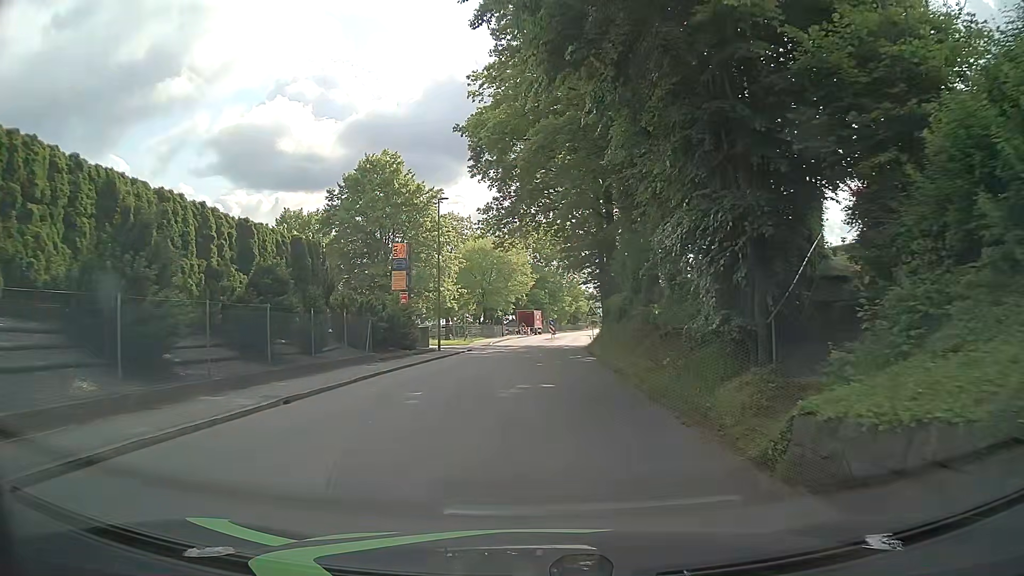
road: tertiary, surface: asphalt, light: Day
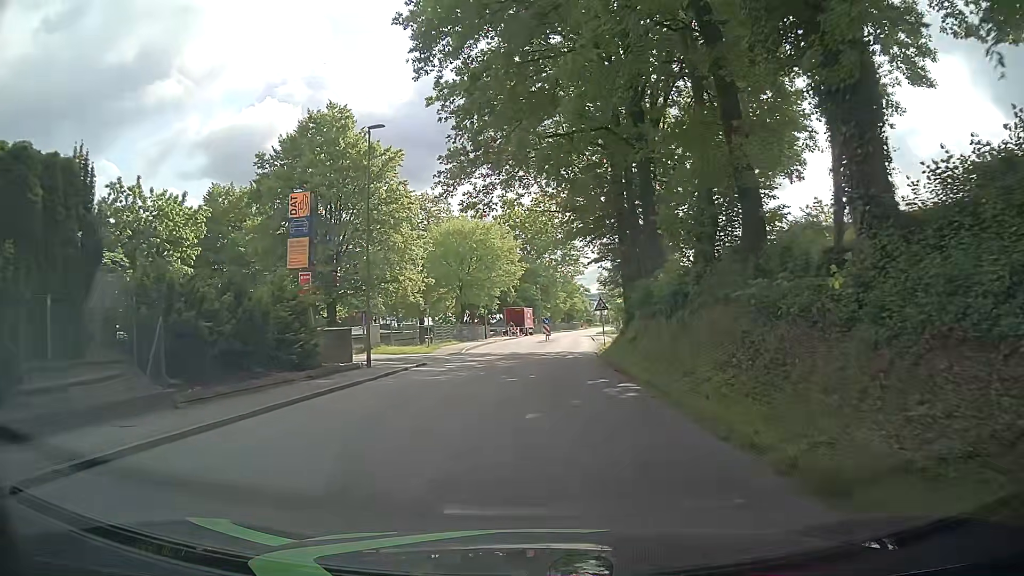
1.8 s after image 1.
(+0.1, +13.9) m; +1°
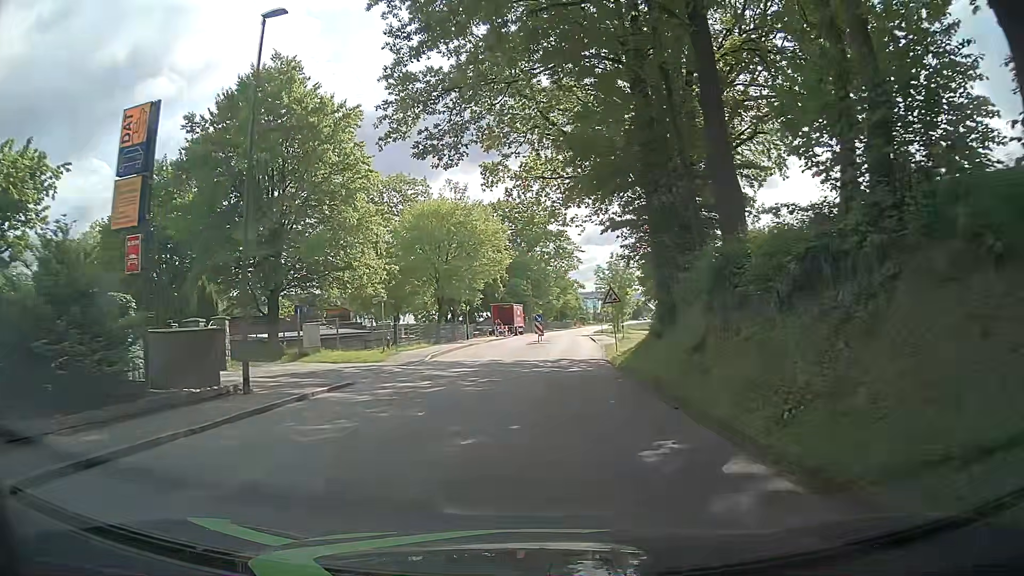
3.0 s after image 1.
(+0.1, +9.3) m; +1°
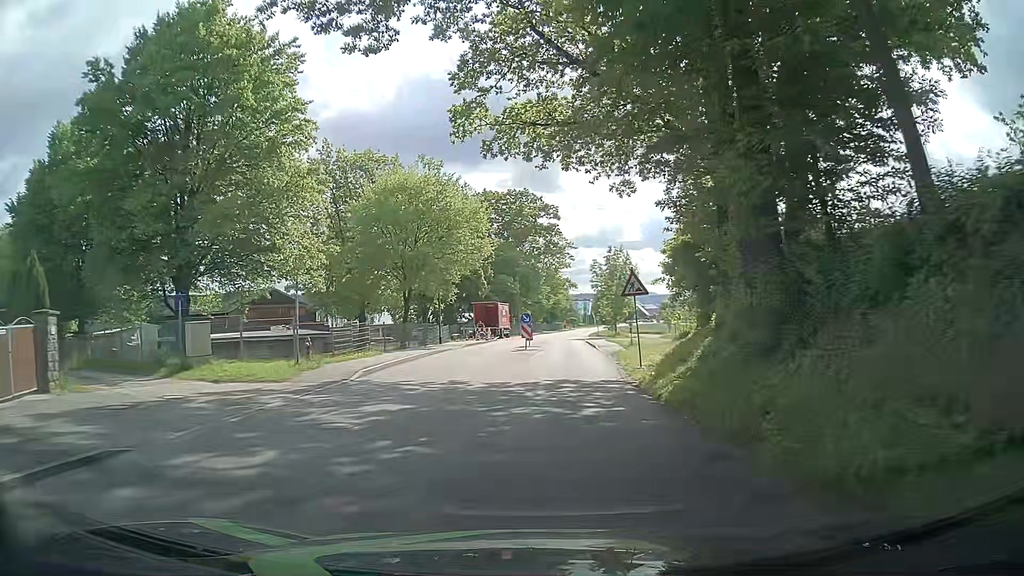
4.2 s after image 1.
(-0.1, +9.3) m; -1°
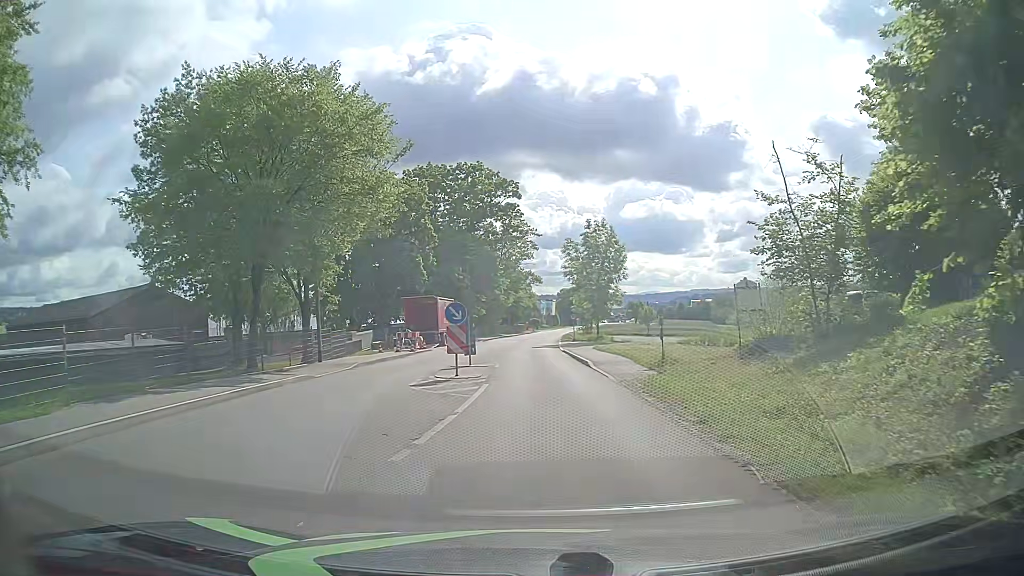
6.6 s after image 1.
(+0.7, +18.6) m; +4°
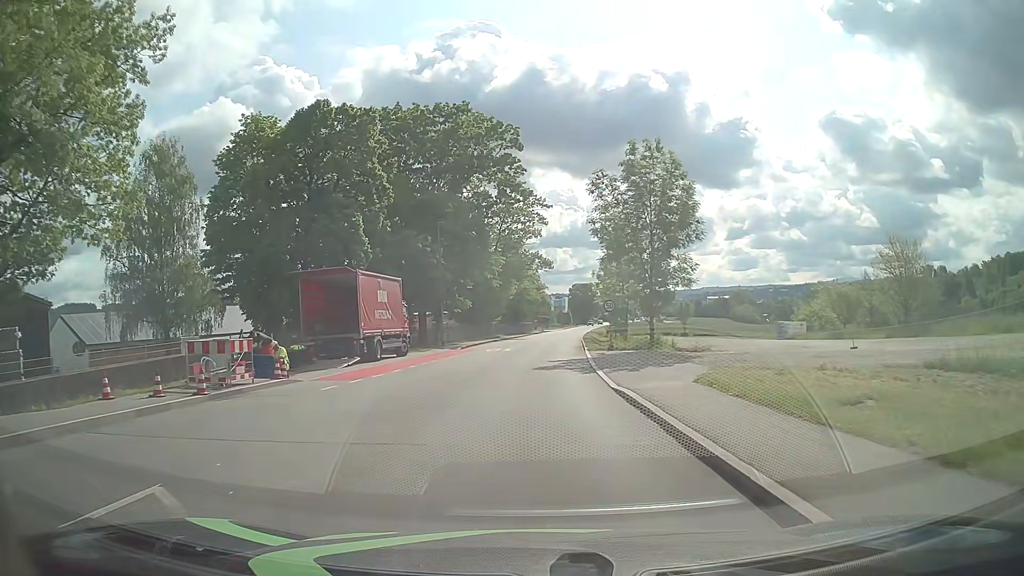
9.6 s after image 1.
(+0.2, +23.4) m; -1°
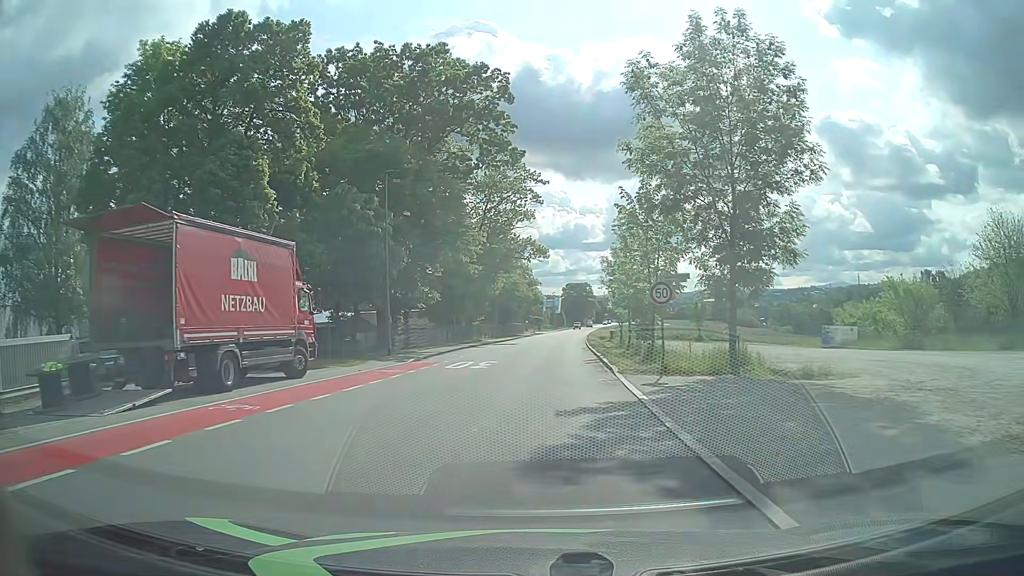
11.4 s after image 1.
(0.0, +13.9) m; +1°
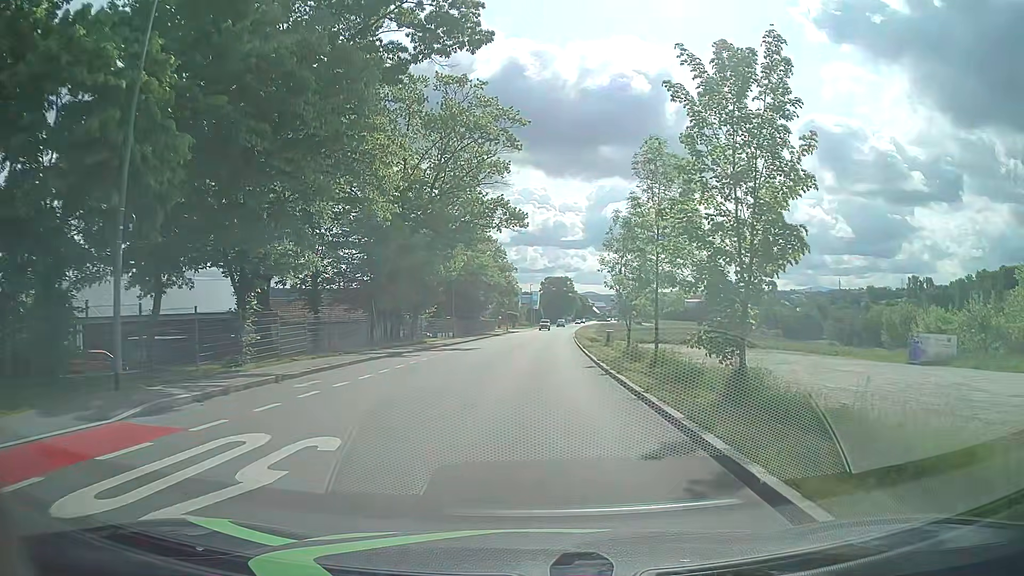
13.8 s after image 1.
(+0.4, +18.6) m; +2°
(0, +10) (0, +20) (+1, +30) (+1, +40) (+1, +50) (+2, +60) (+2, +70) (+3, +80) (+4, +90) (+5, +100) m
